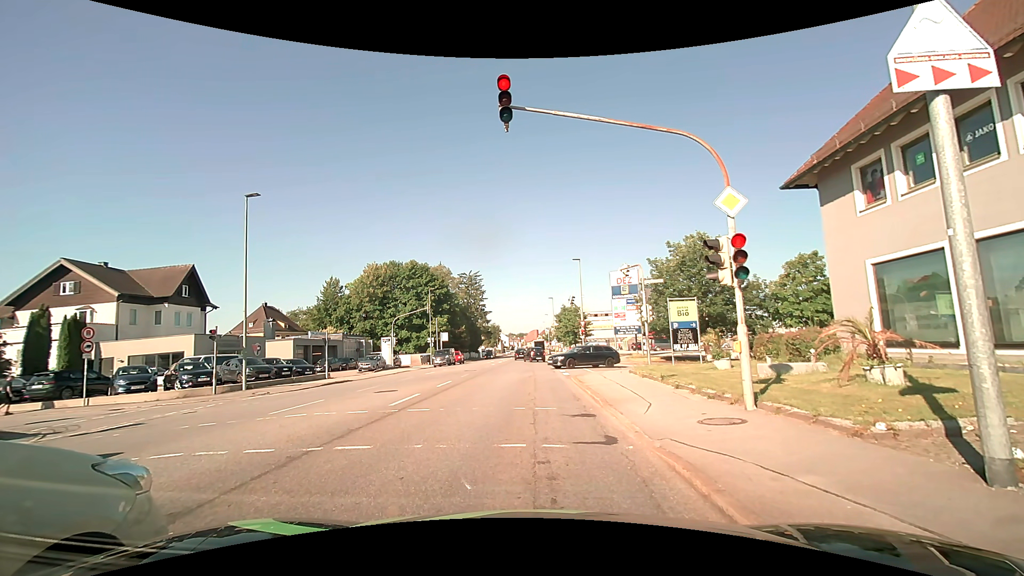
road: tertiary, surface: asphalt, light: Day
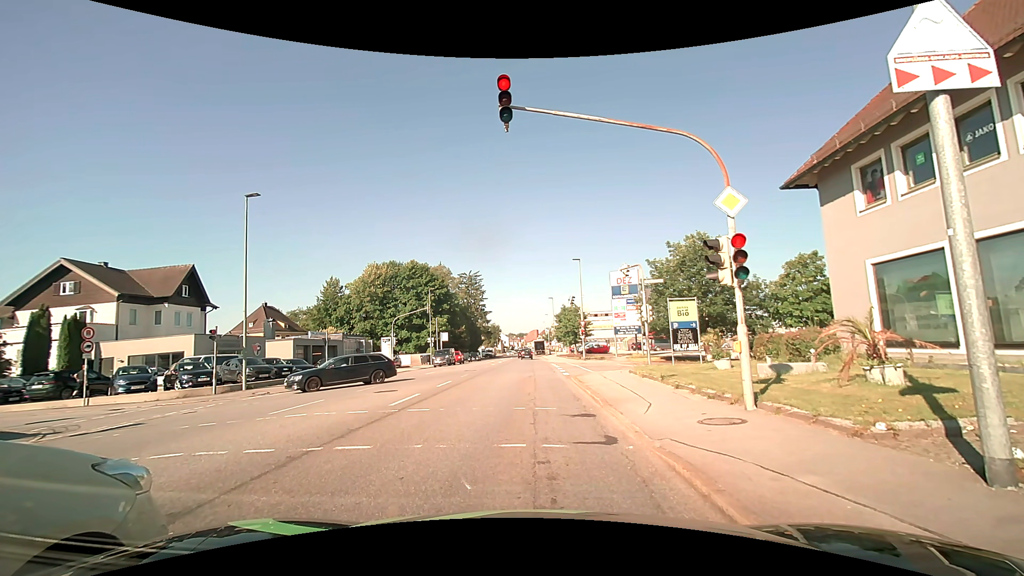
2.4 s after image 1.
(0.0, 0.0) m; 0°
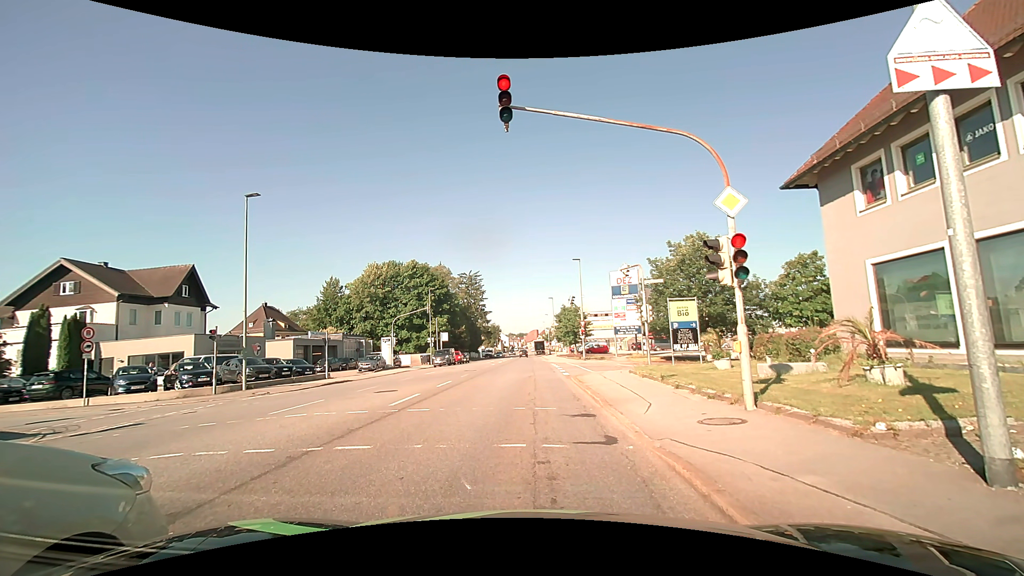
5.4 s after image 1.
(0.0, 0.0) m; 0°
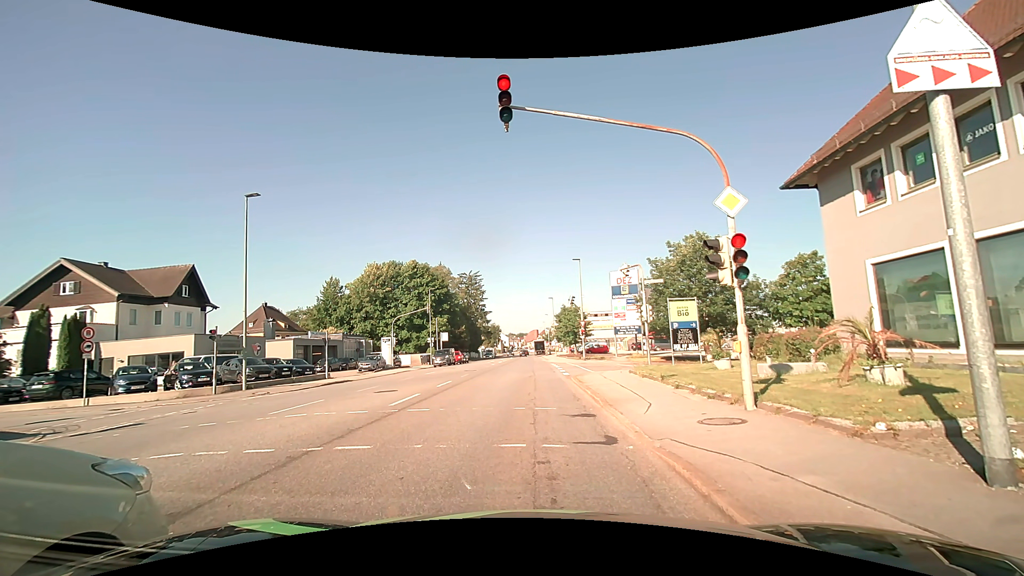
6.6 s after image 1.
(0.0, 0.0) m; 0°
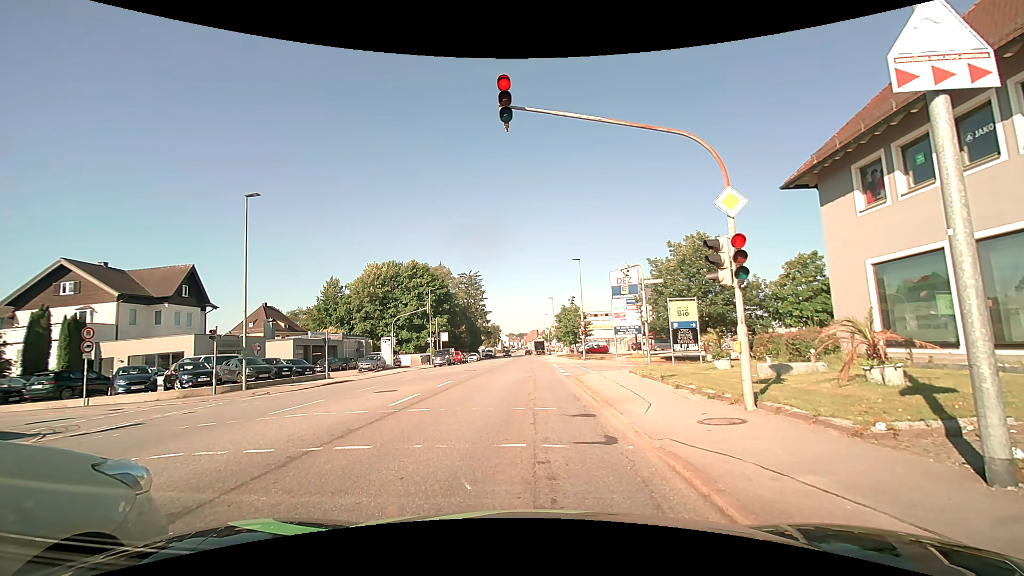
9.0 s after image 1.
(0.0, 0.0) m; 0°
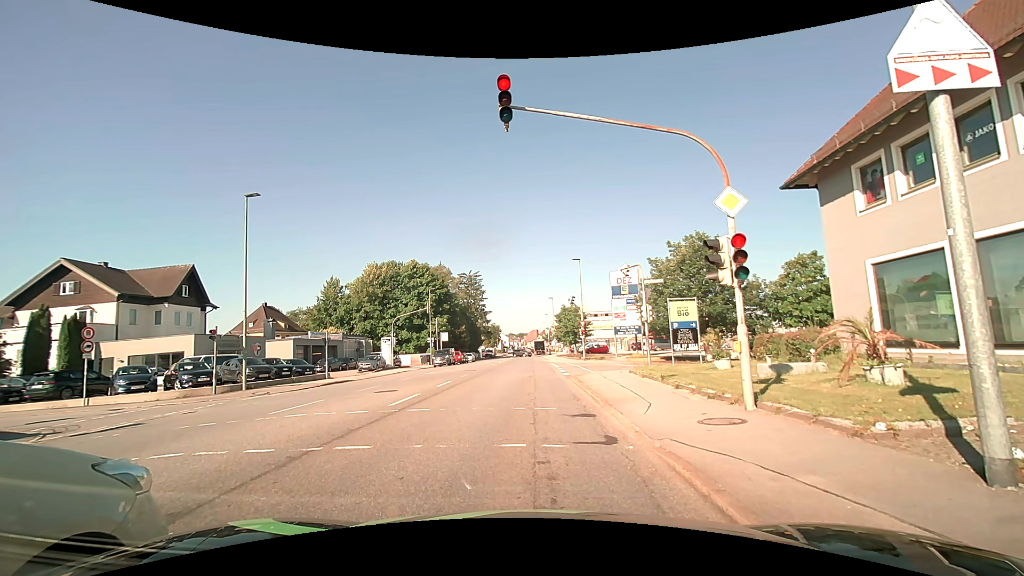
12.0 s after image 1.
(0.0, 0.0) m; 0°
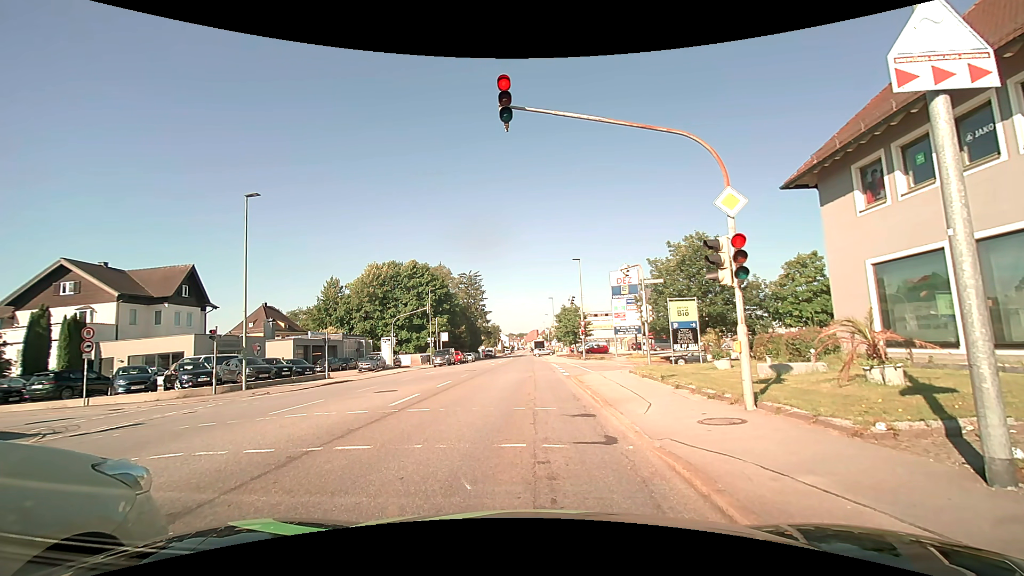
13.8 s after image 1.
(0.0, 0.0) m; 0°
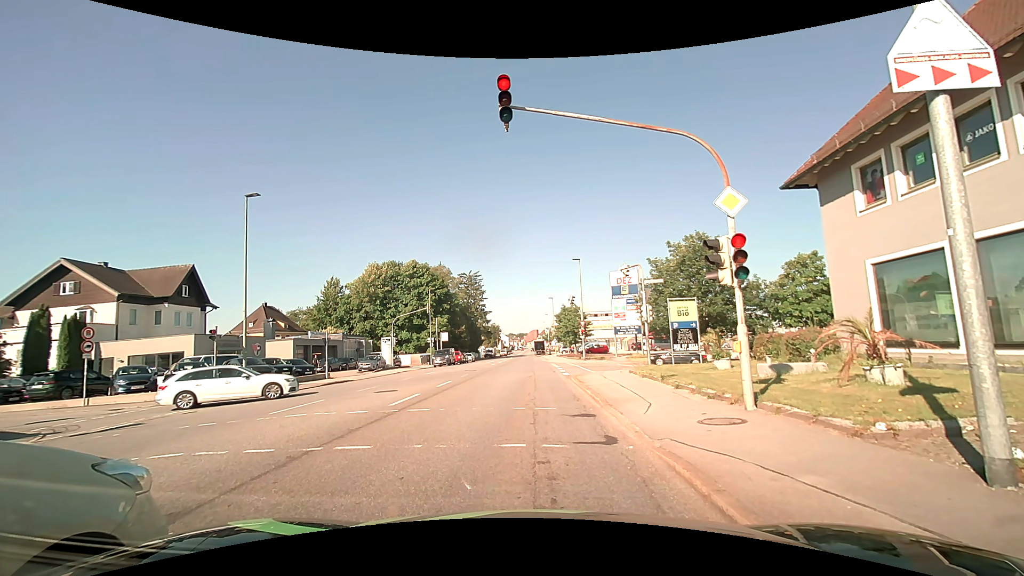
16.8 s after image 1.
(0.0, 0.0) m; 0°
(0, +10) (0, +20) (0, +30) (0, +40) (0, +50) (+1, +60) (+1, +70) (+1, +80) (+1, +90) (+1, +100) m
